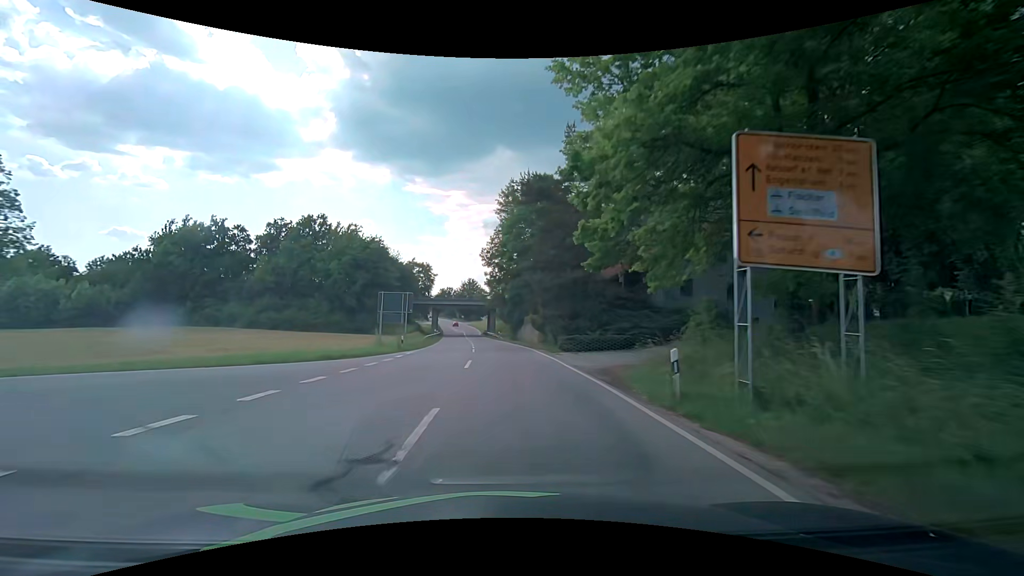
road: secondary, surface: asphalt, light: Day
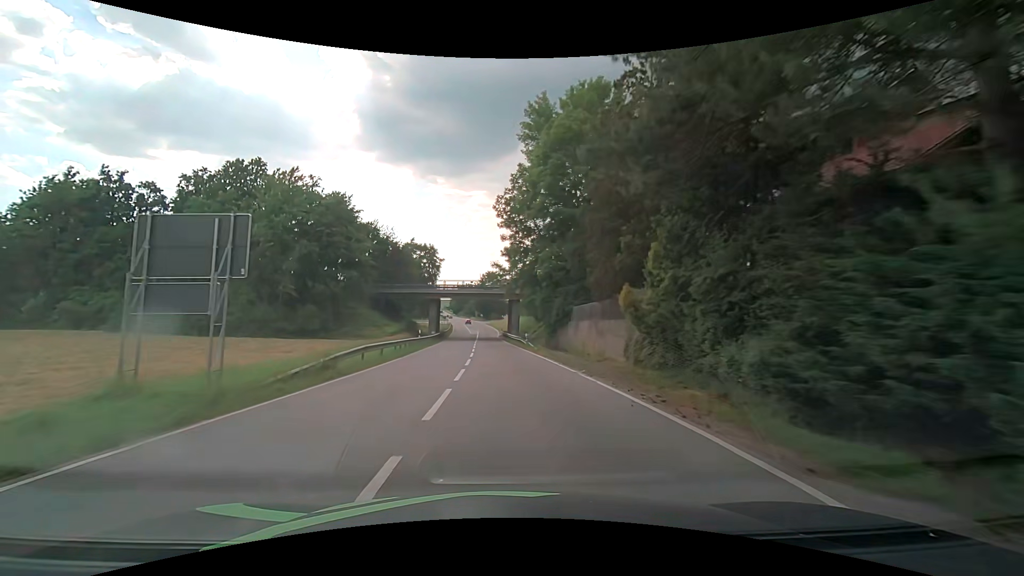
(-0.5, +27.5) m; -2°
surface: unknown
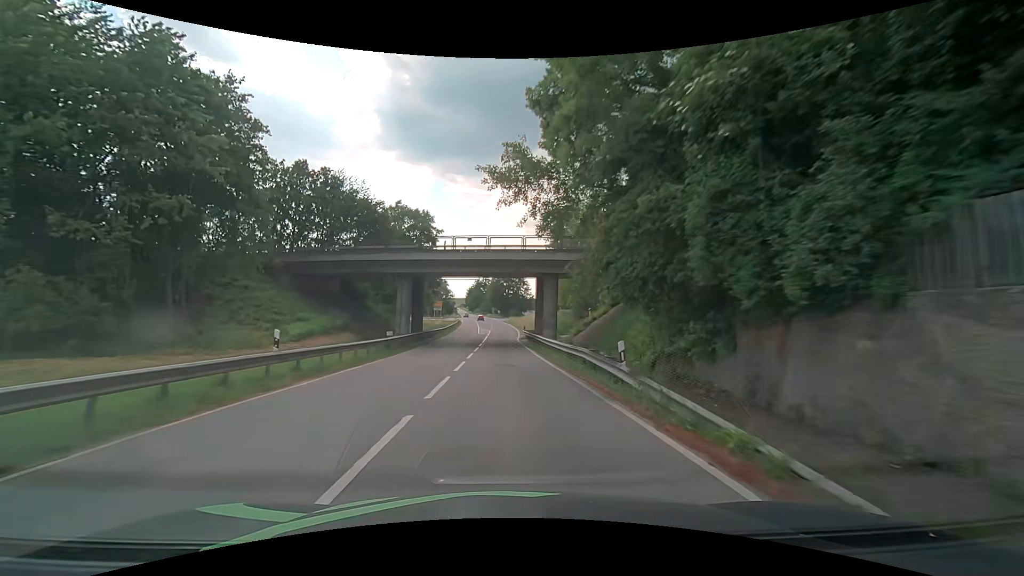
(-0.5, +28.1) m; -2°
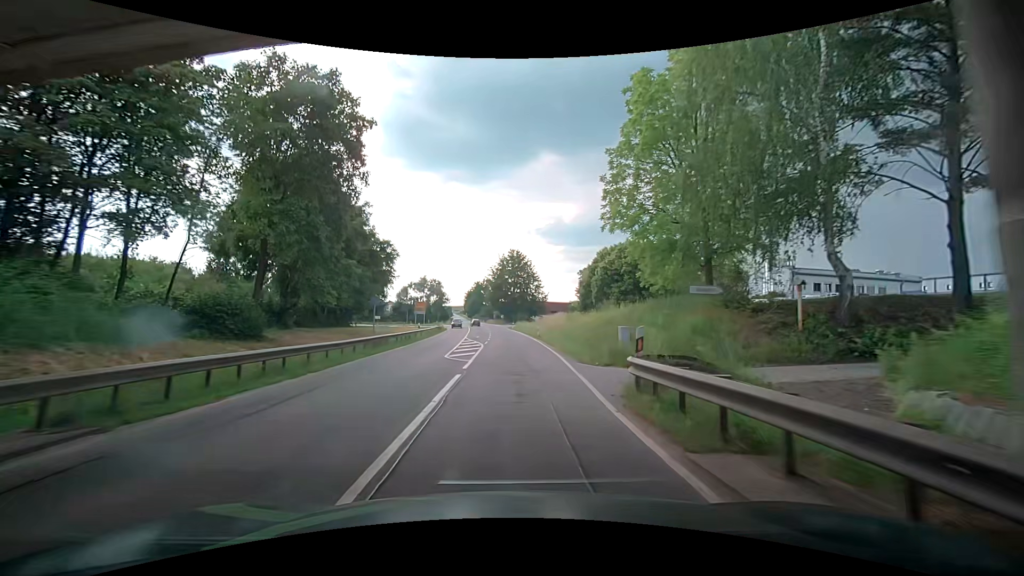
(-0.5, +38.5) m; -1°
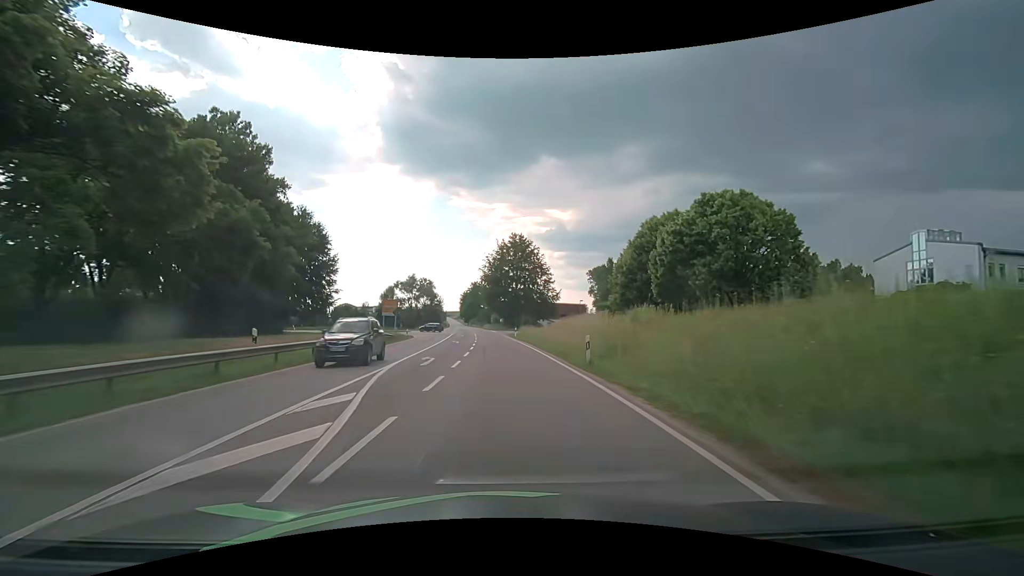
(+1.1, +29.2) m; +1°
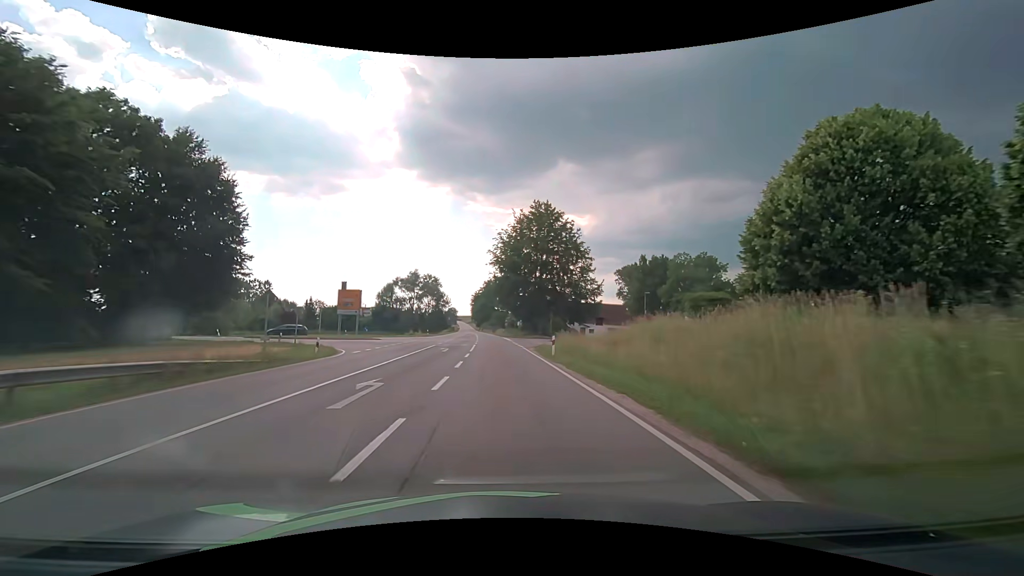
(-0.5, +29.6) m; -2°
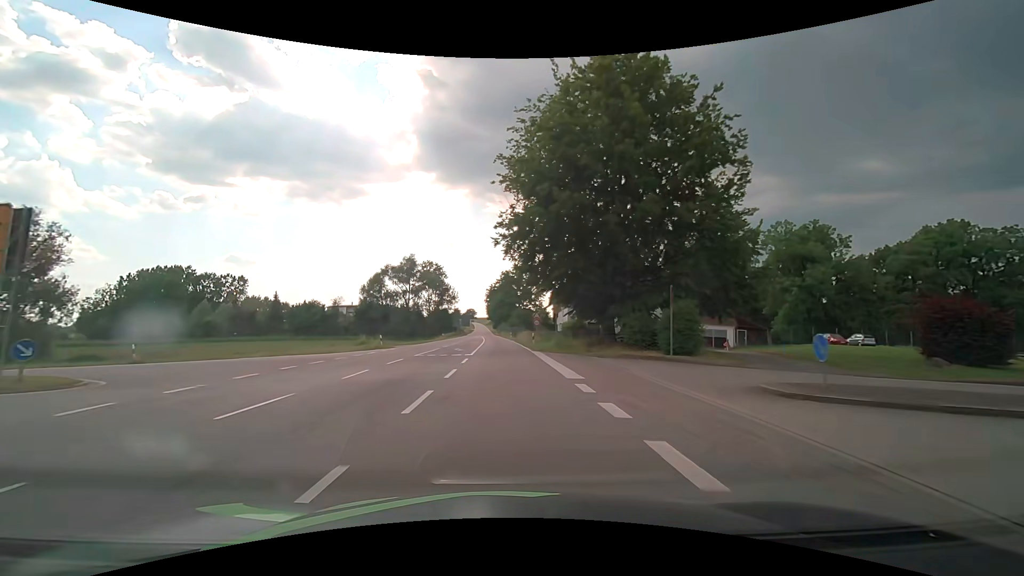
(-1.0, +40.4) m; -3°
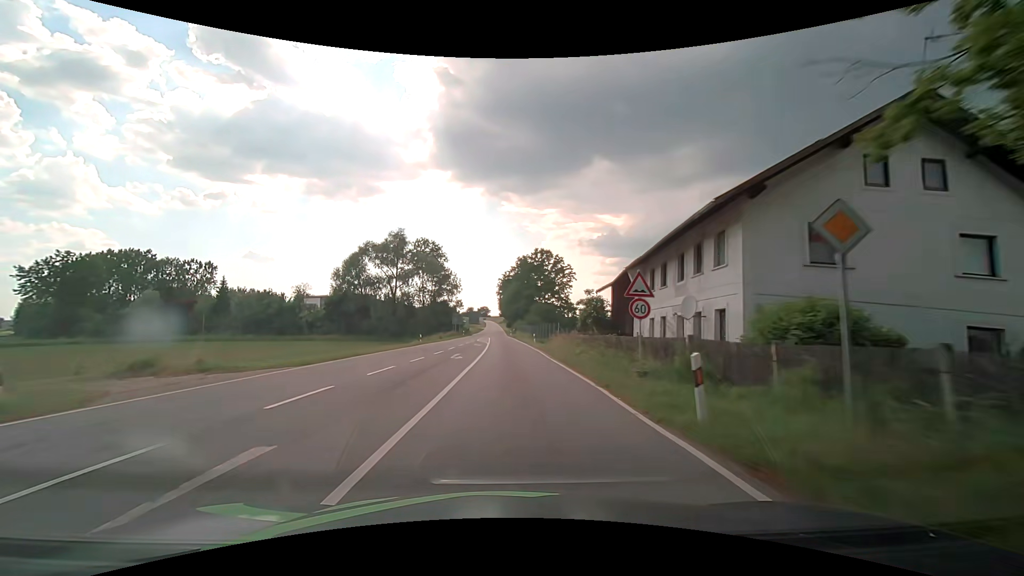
(-0.6, +31.1) m; -2°
(0, +10) (0, +20) (0, +30) (0, +40) (0, +50) (0, +60) (-1, +70) (-1, +80) (-1, +90) (-2, +100) m
